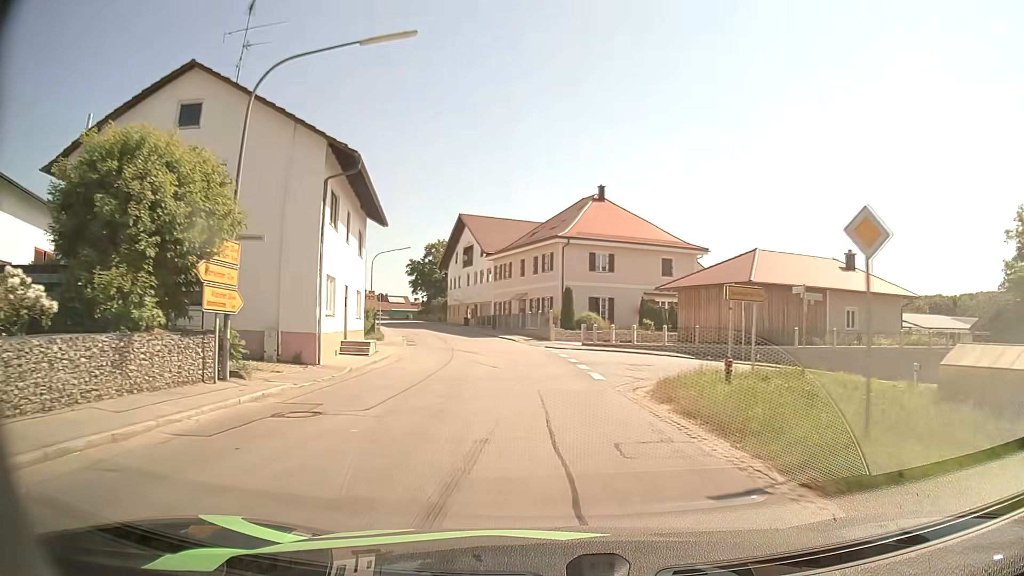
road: secondary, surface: asphalt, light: Day
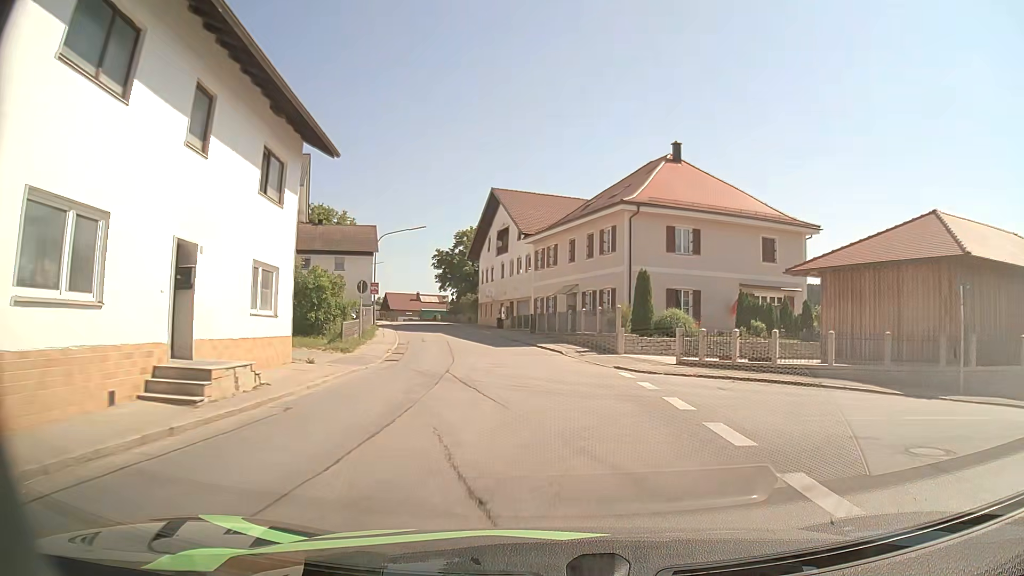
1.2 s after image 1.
(-0.5, +15.0) m; -4°
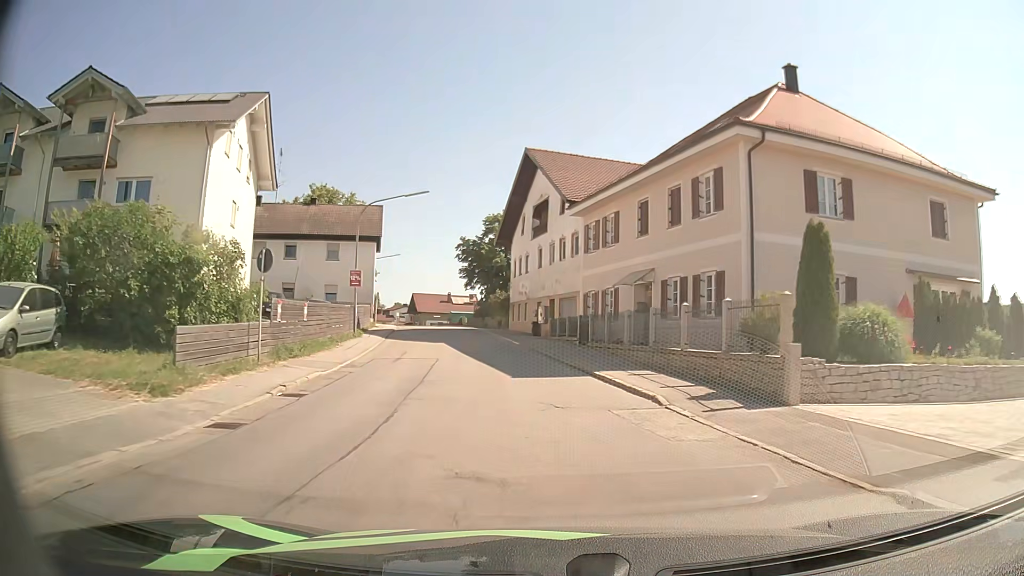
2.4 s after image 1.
(-0.4, +15.0) m; -3°
(0, +10) (-1, +20) (-3, +30) (-5, +40) (-7, +49) (-9, +59) (-12, +69) (-15, +78) (-19, +88) (-23, +97) m
